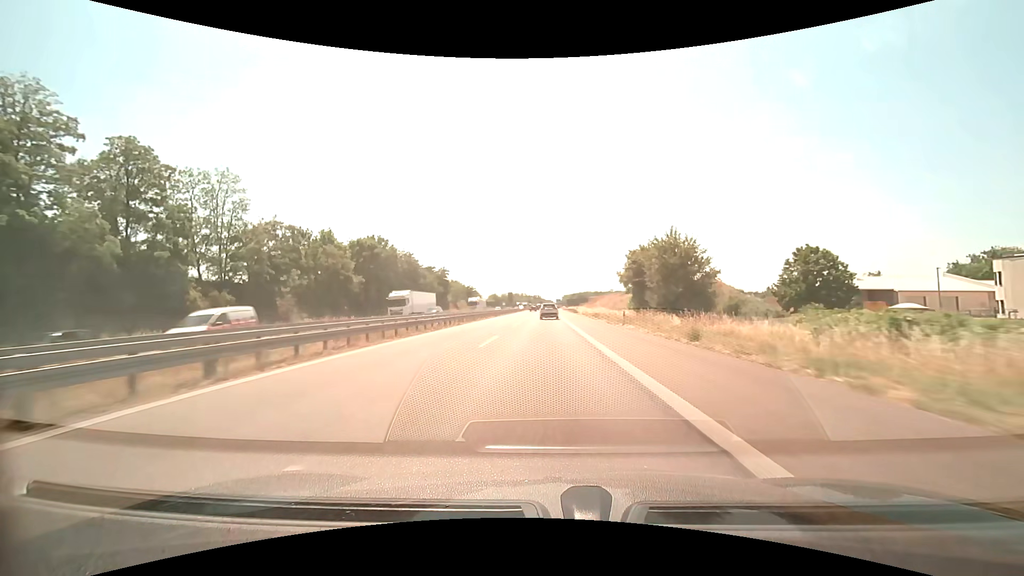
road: motorway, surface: asphalt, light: Day
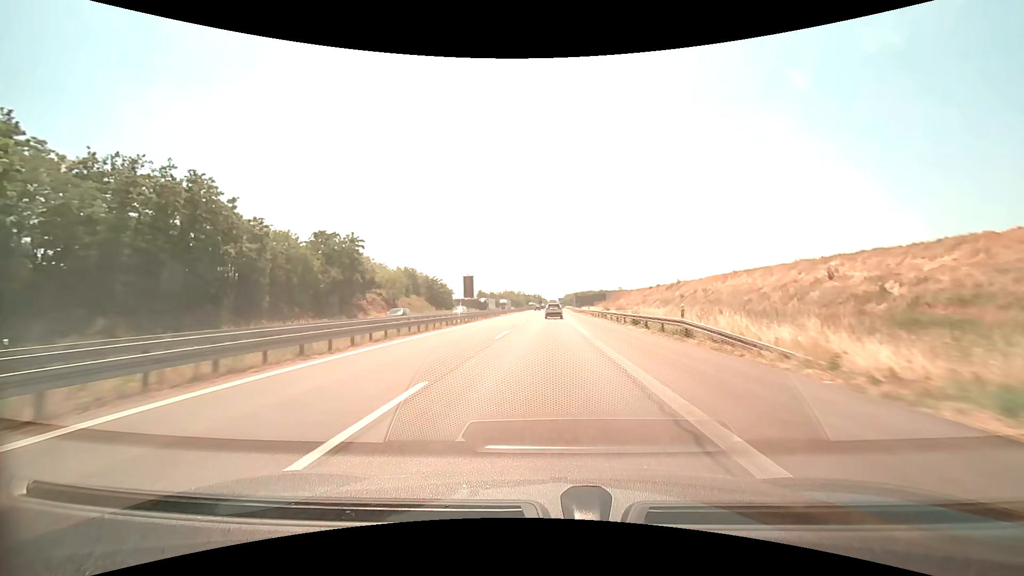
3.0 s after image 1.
(+0.3, +67.8) m; 0°
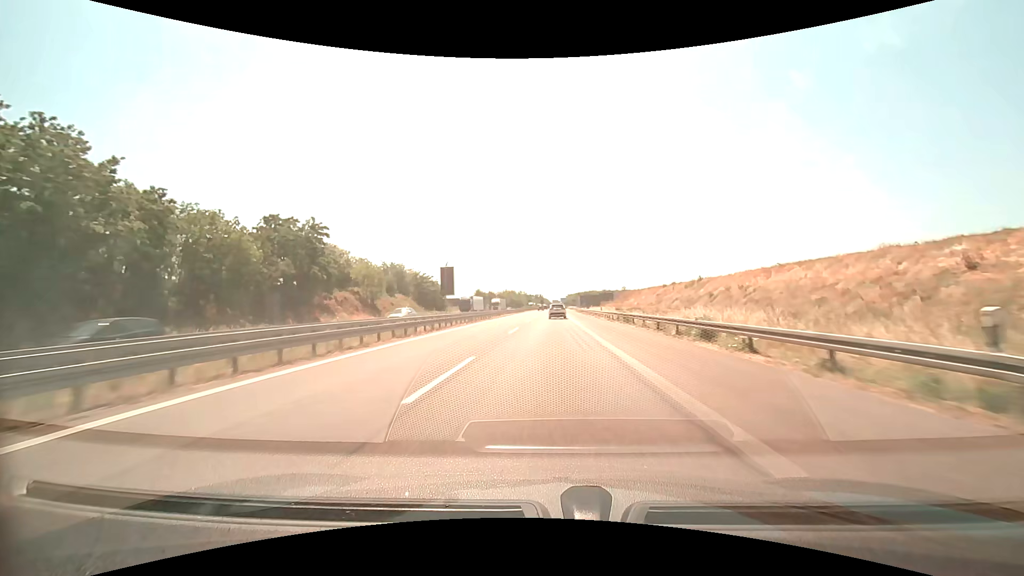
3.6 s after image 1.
(0.0, +13.6) m; 0°
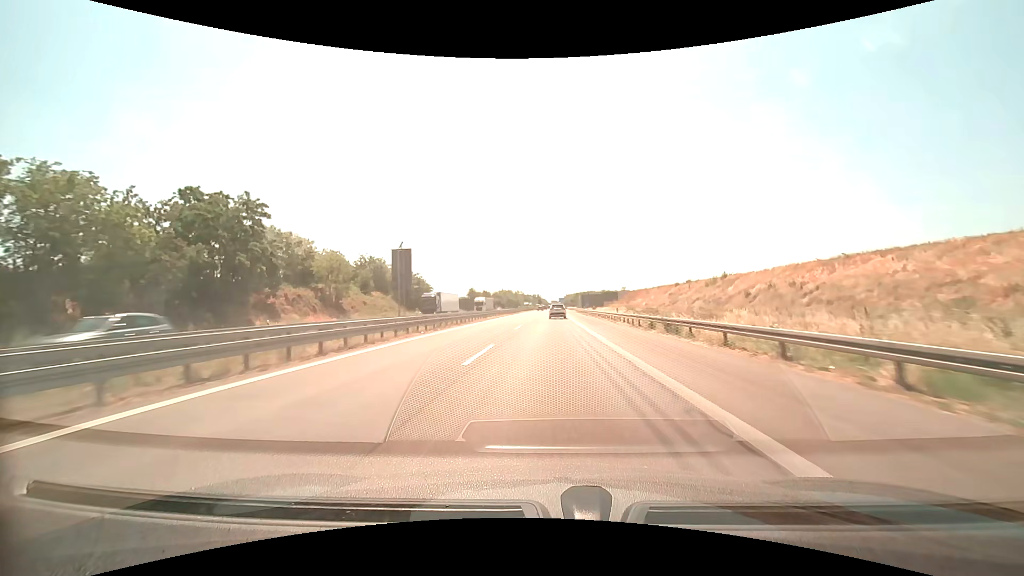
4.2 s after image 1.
(0.0, +13.7) m; 0°
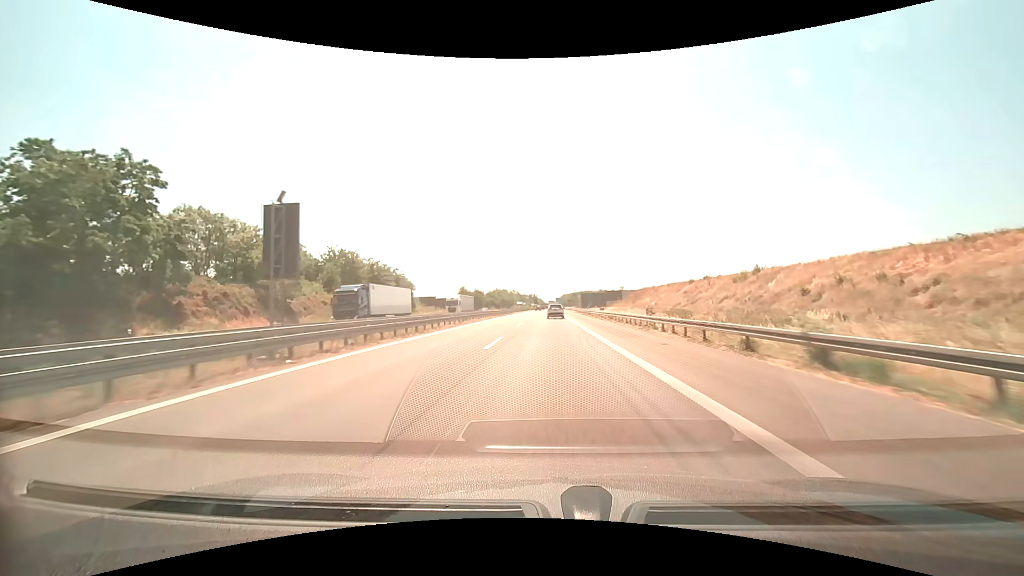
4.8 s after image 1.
(0.0, +13.8) m; 0°
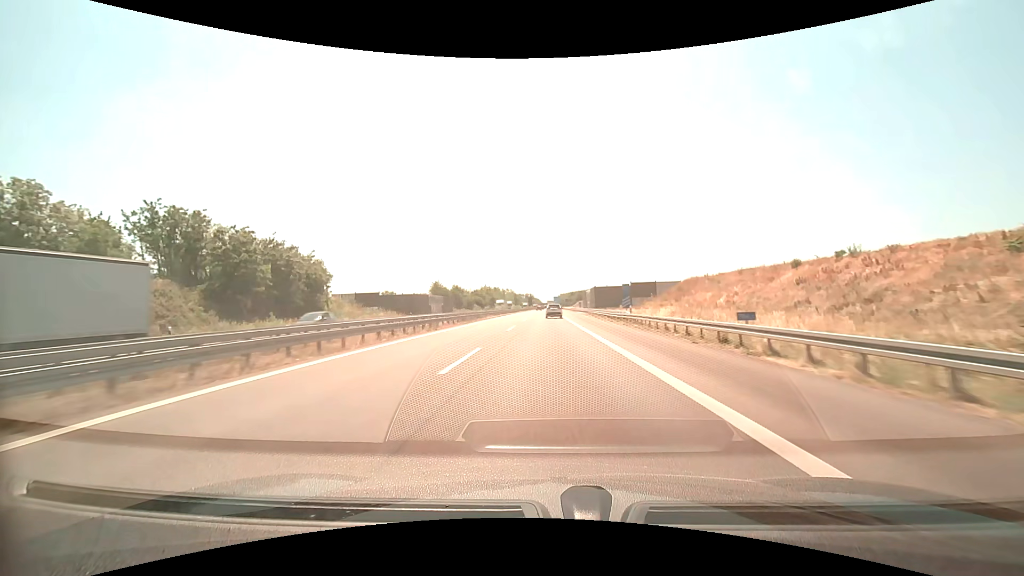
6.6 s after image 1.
(+0.4, +41.8) m; 0°
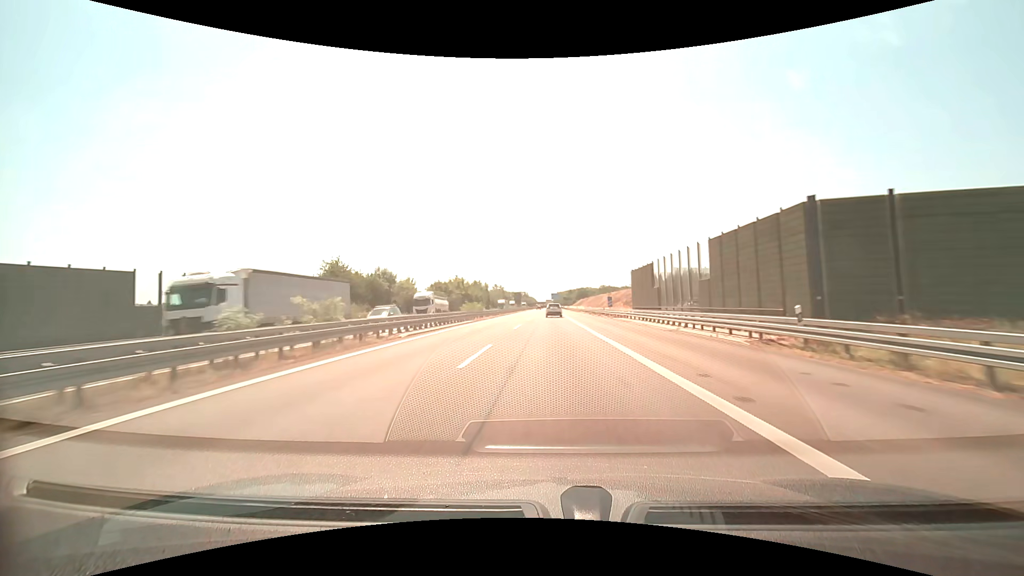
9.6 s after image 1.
(+0.1, +71.1) m; +1°
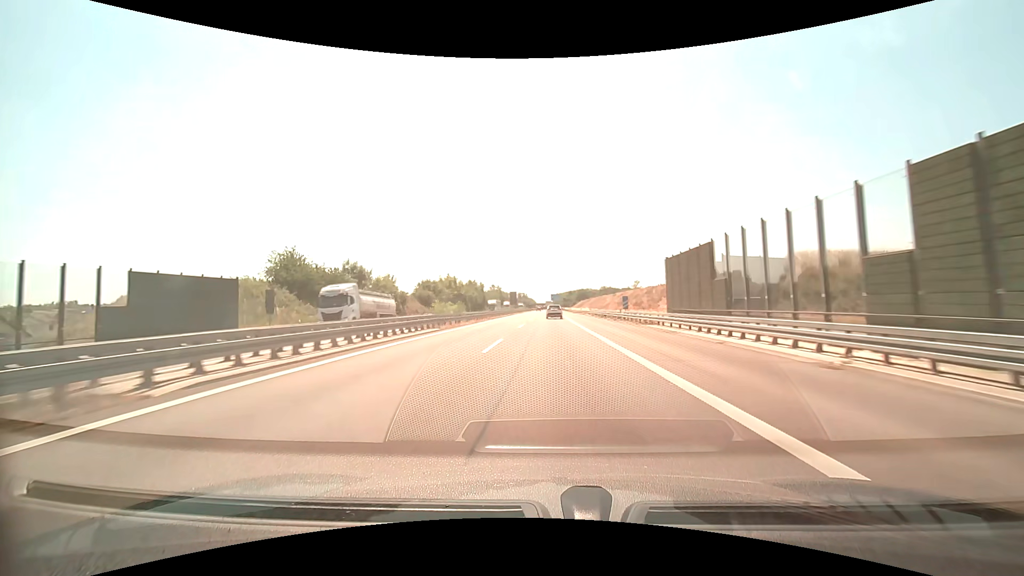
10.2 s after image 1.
(0.0, +14.4) m; 0°
(0, +10) (0, +20) (0, +30) (0, +40) (0, +50) (0, +60) (0, +70) (0, +80) (+1, +90) (+1, +100) m
